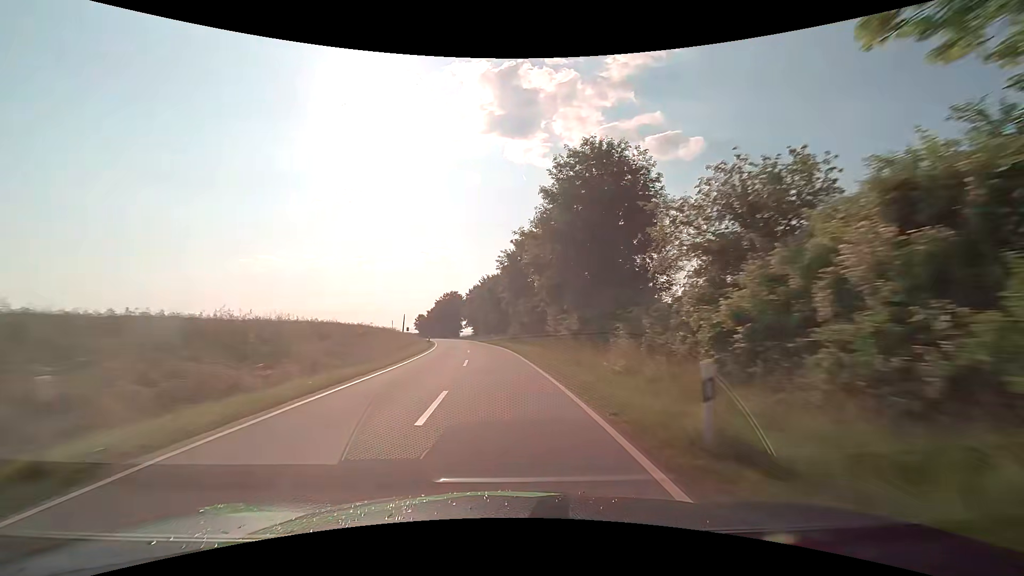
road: tertiary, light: Day
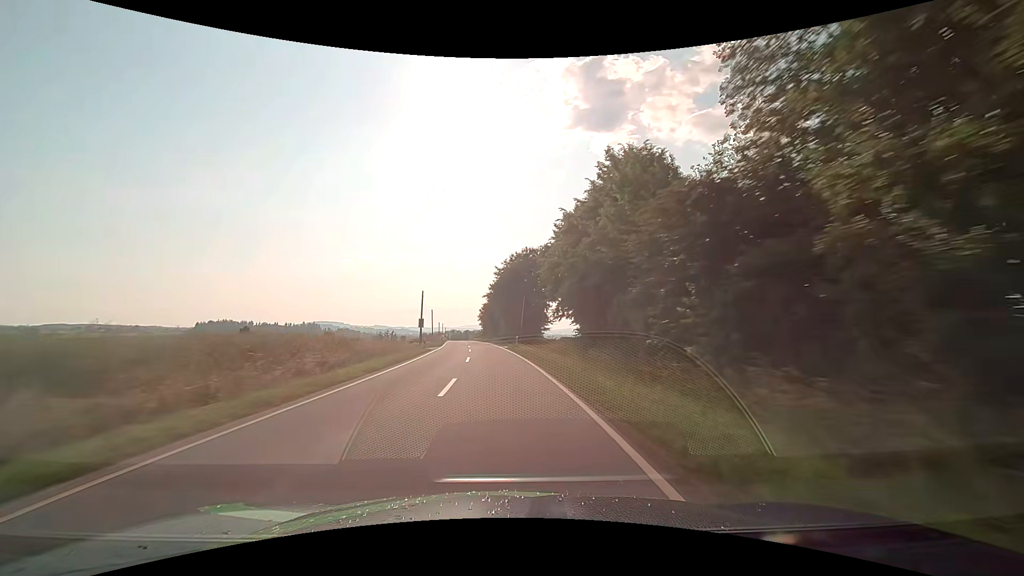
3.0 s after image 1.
(-6.0, +70.1) m; -10°
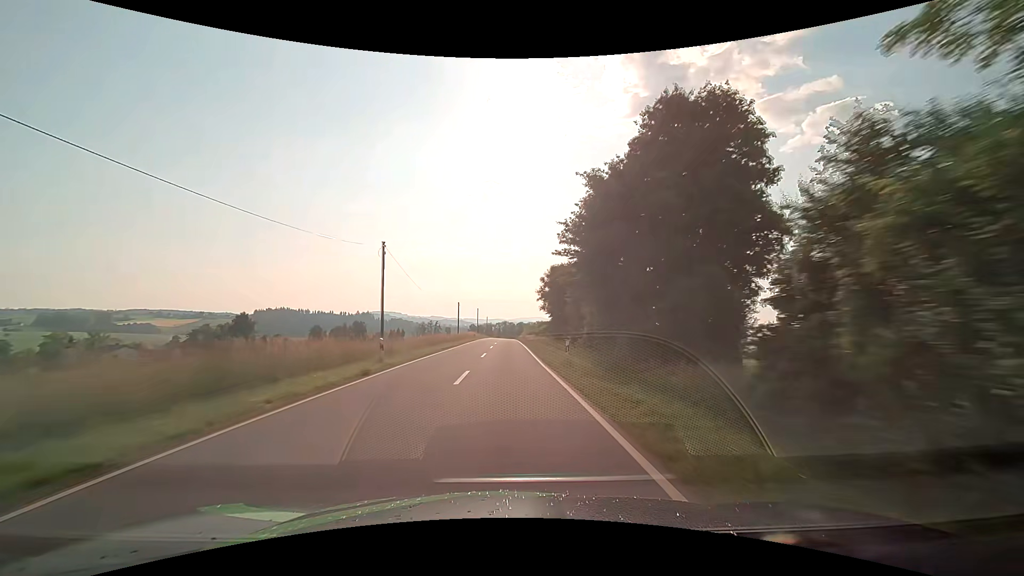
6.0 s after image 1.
(-4.9, +71.5) m; -6°
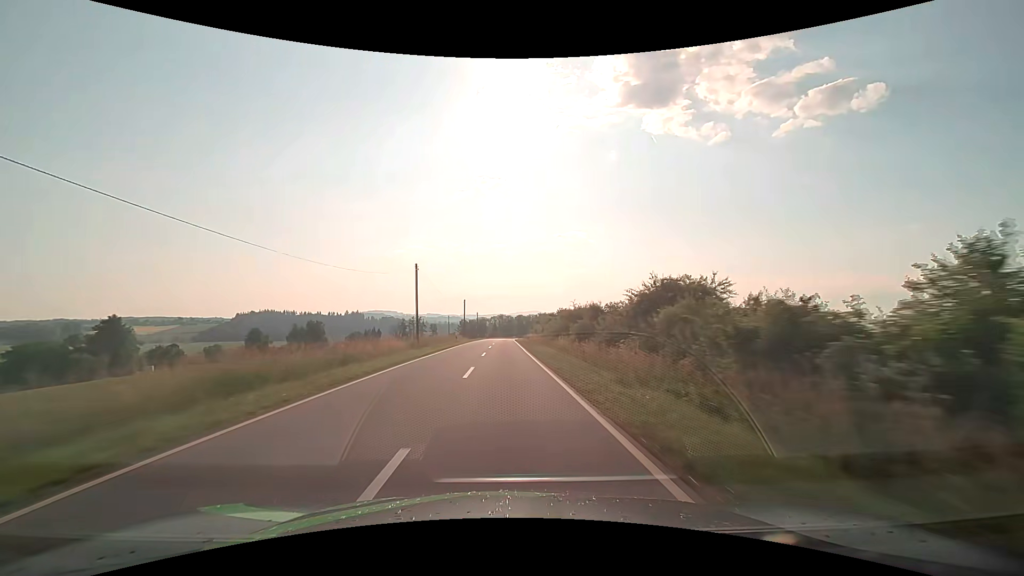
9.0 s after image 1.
(+0.2, +71.3) m; +1°
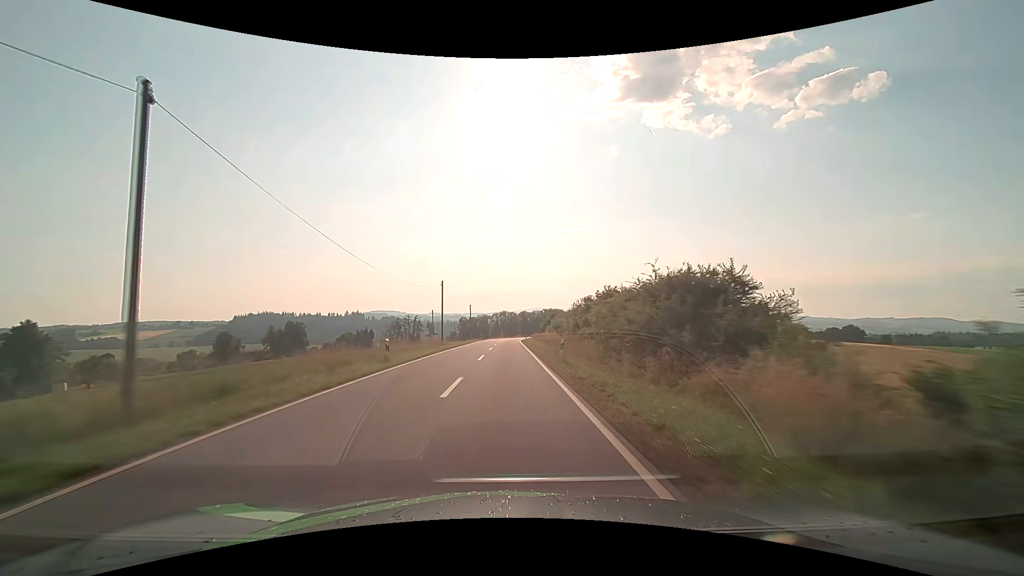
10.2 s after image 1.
(-0.1, +28.6) m; 0°
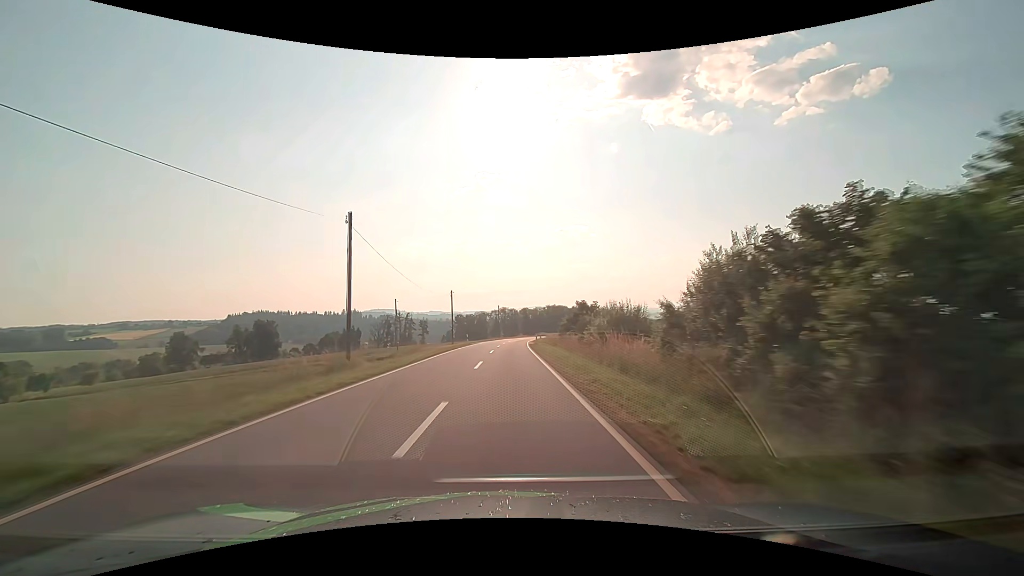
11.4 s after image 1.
(-0.1, +28.7) m; 0°
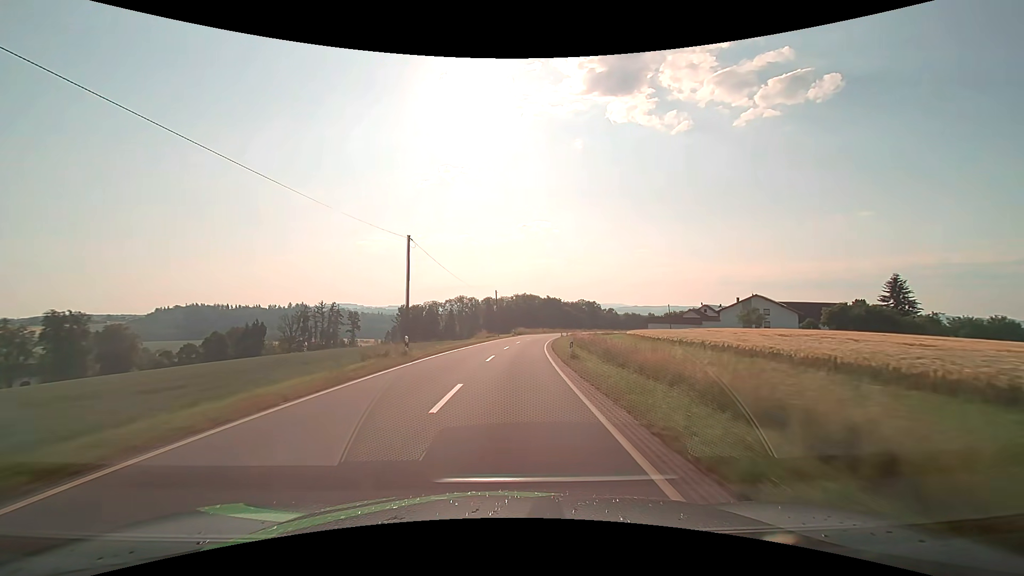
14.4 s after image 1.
(+1.5, +70.2) m; +4°
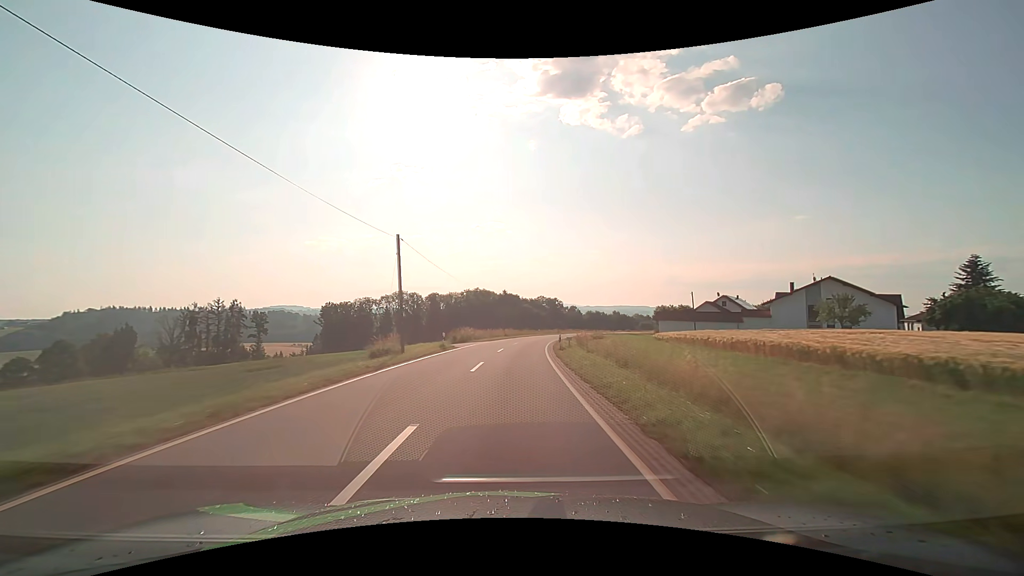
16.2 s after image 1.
(+1.8, +41.4) m; +5°
(0, +10) (+1, +20) (+1, +30) (+2, +40) (+4, +50) (+5, +60) (+7, +70) (+9, +79) (+12, +89) (+15, +99) m
